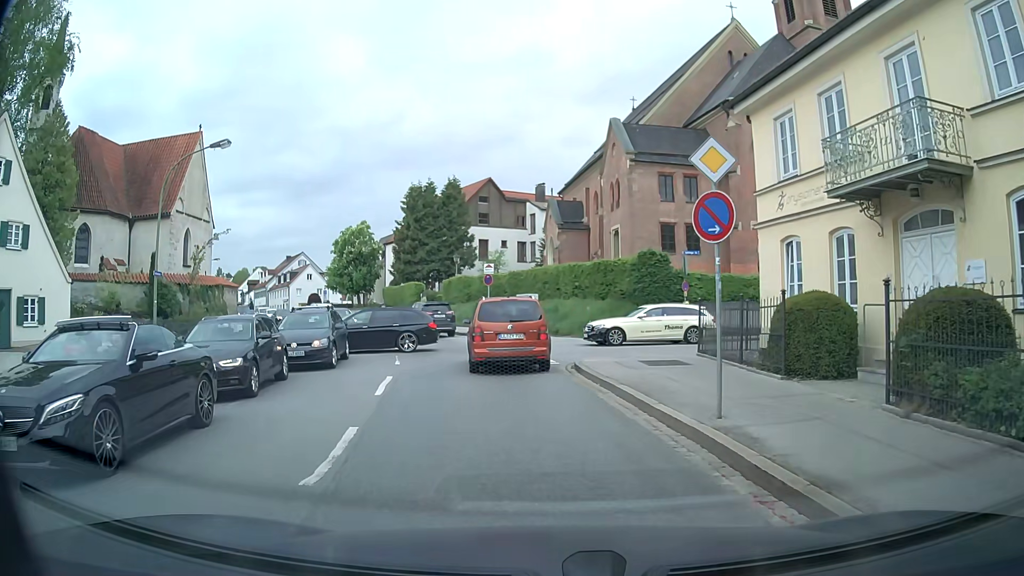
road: secondary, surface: asphalt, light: Day
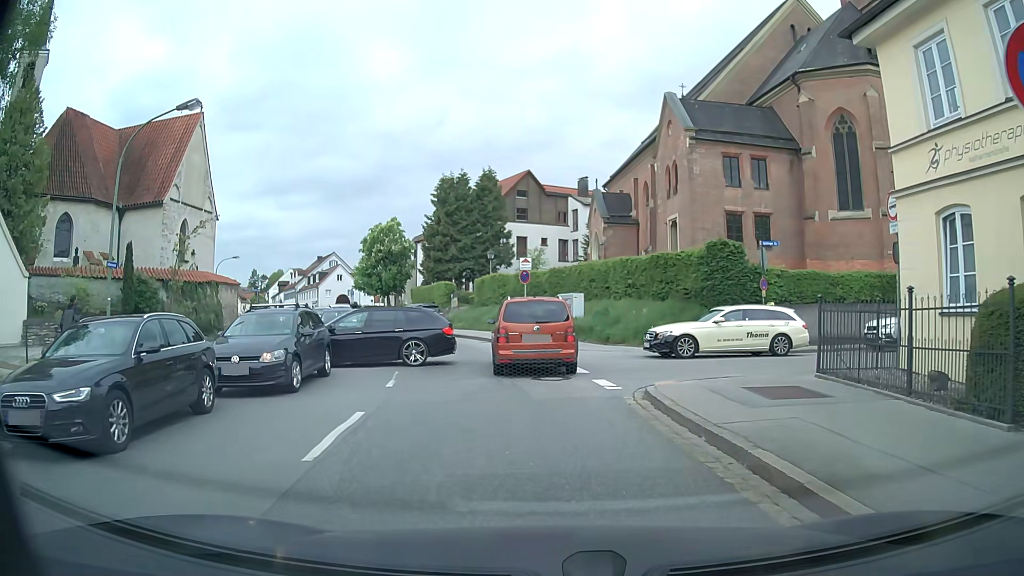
(-0.3, +5.3) m; -5°
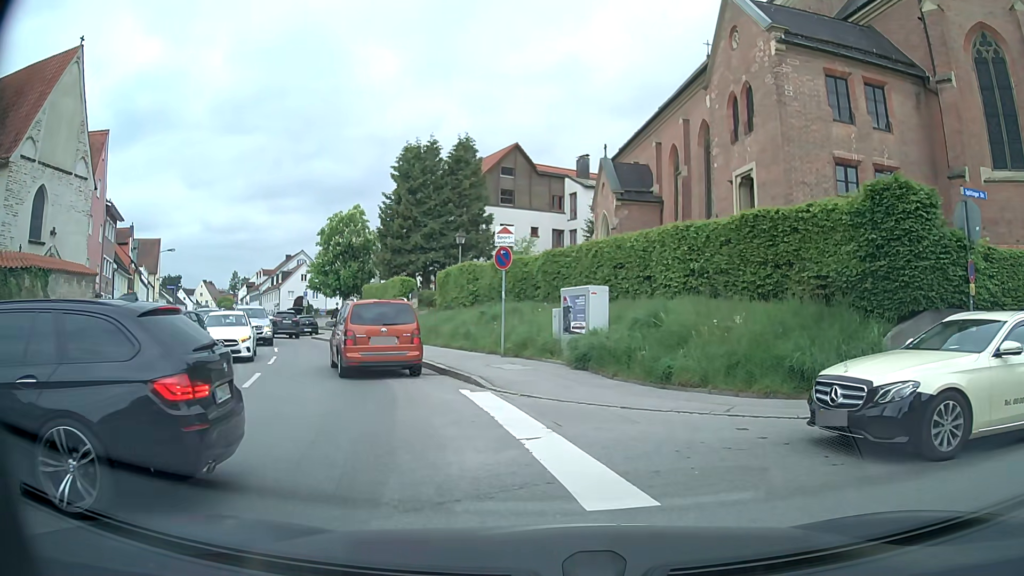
(0.0, +12.7) m; +1°
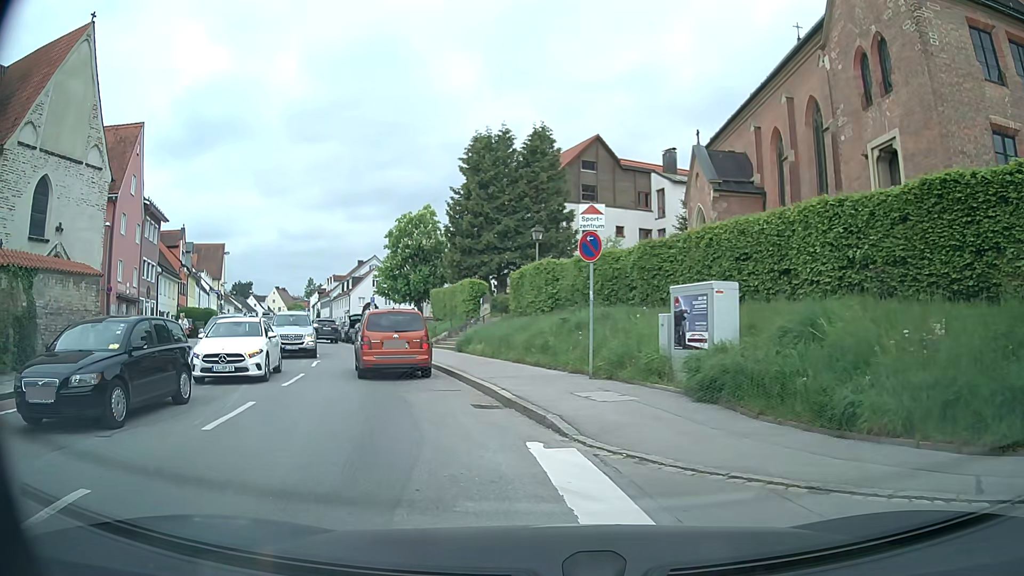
(-0.1, +4.4) m; -6°
